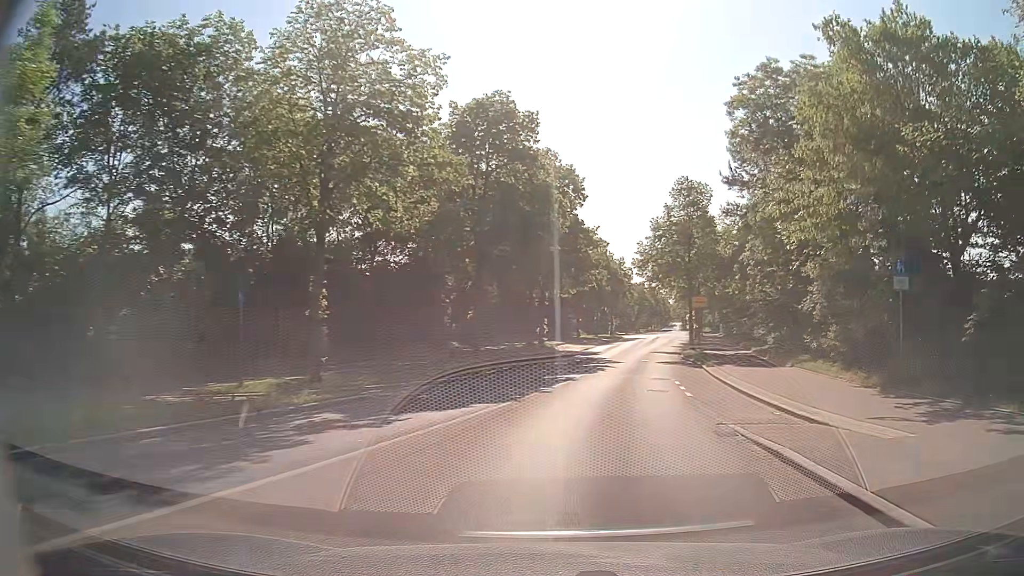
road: tertiary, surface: asphalt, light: Day
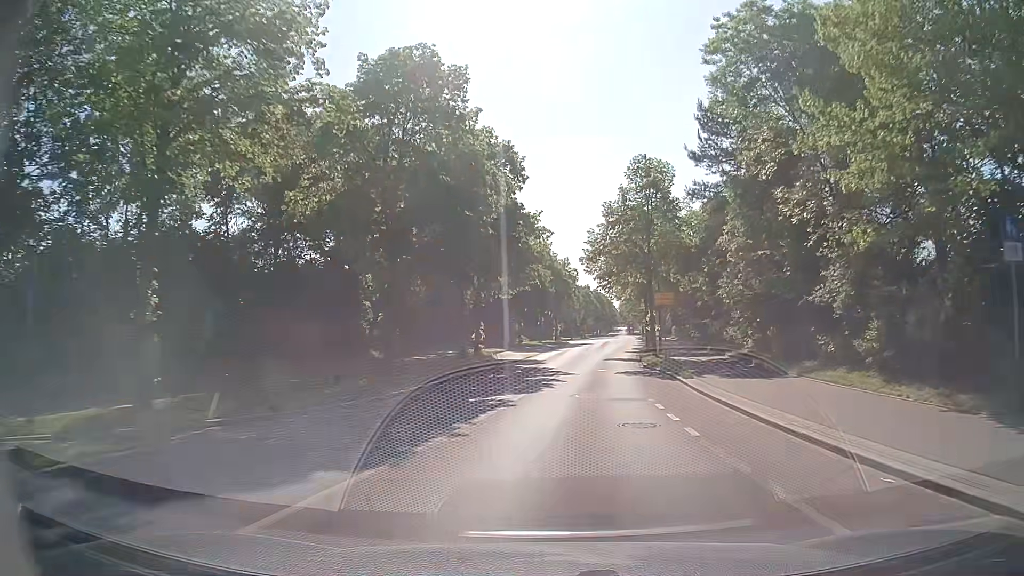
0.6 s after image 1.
(+0.3, +6.6) m; +4°
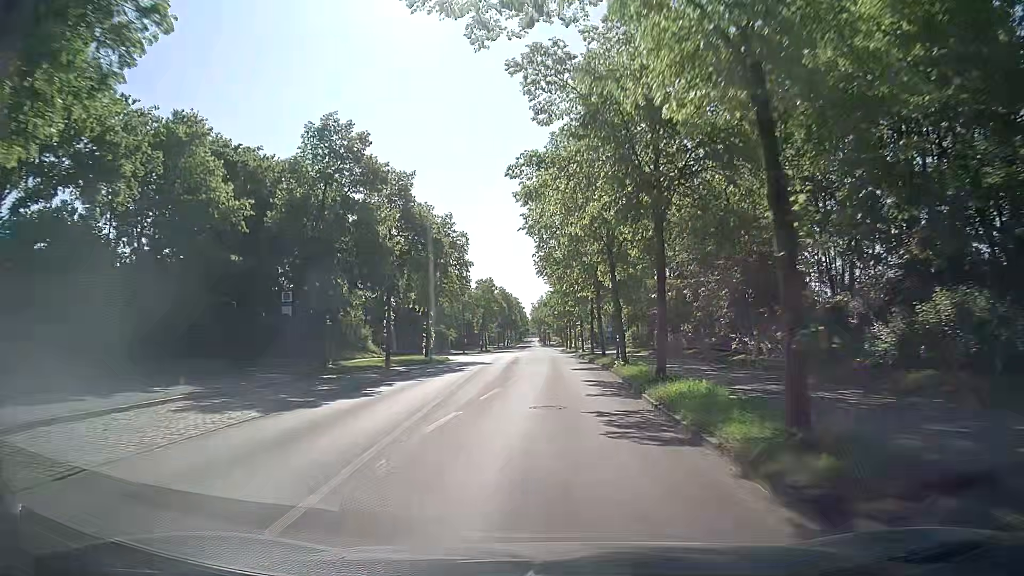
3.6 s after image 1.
(+3.4, +41.4) m; +7°
(0, +10) (0, +20) (0, +30) (+1, +40) (0, +50) (0, +60) (0, +70) (0, +80) (0, +90) (0, +100) m
